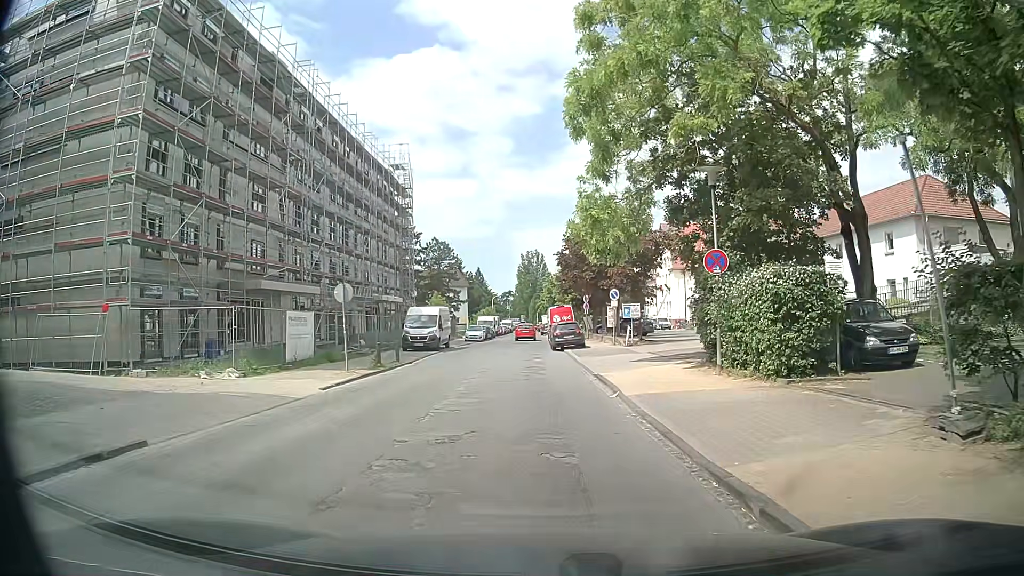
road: residential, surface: asphalt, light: Day
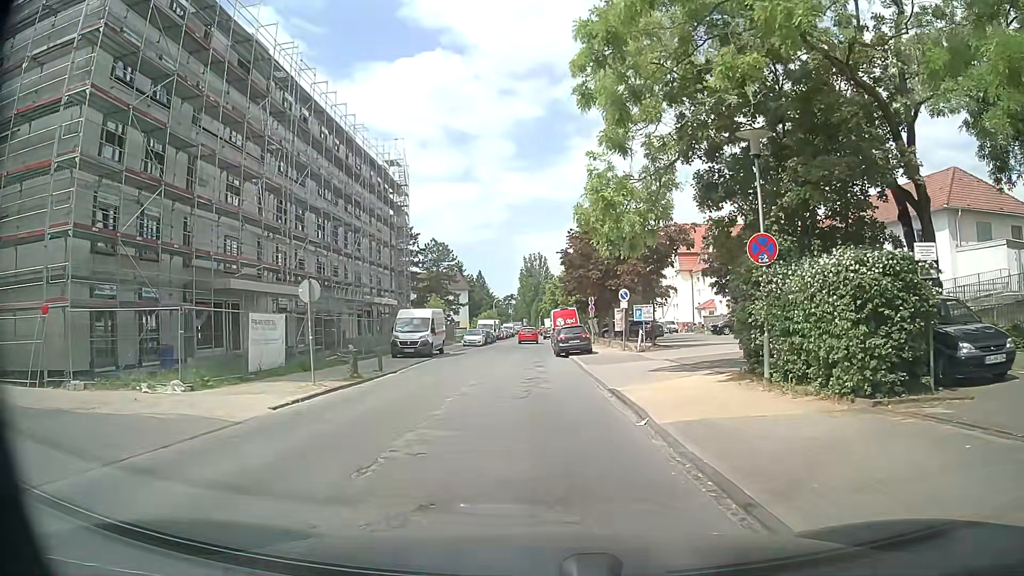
(+0.1, +3.3) m; +1°
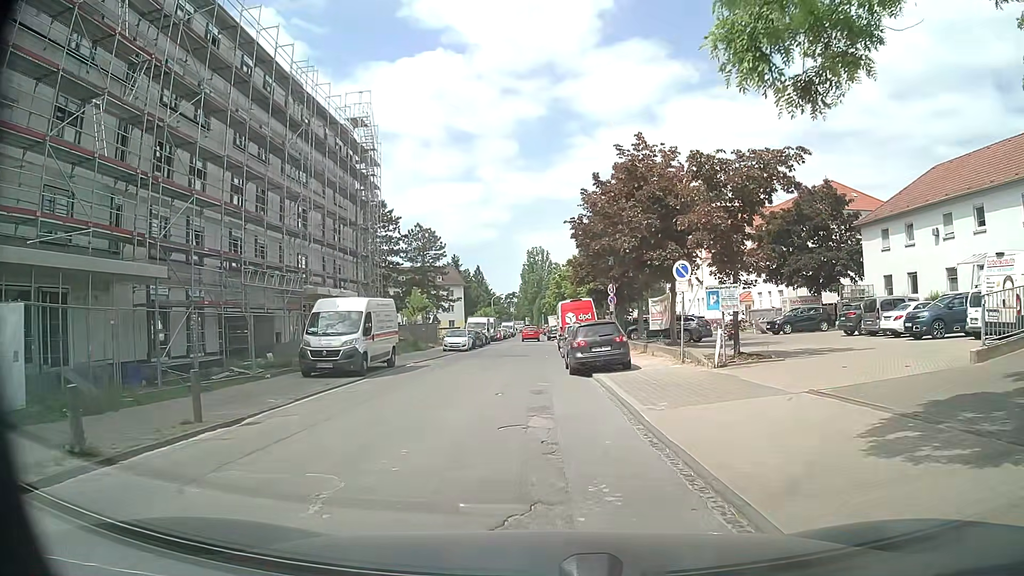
(-0.3, +13.4) m; -1°
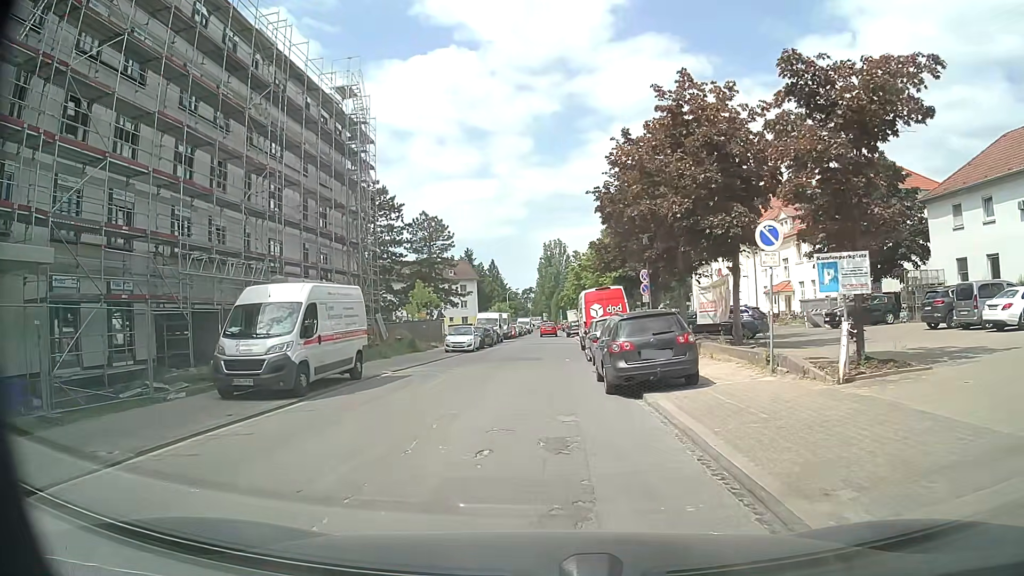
(-0.1, +6.7) m; -2°
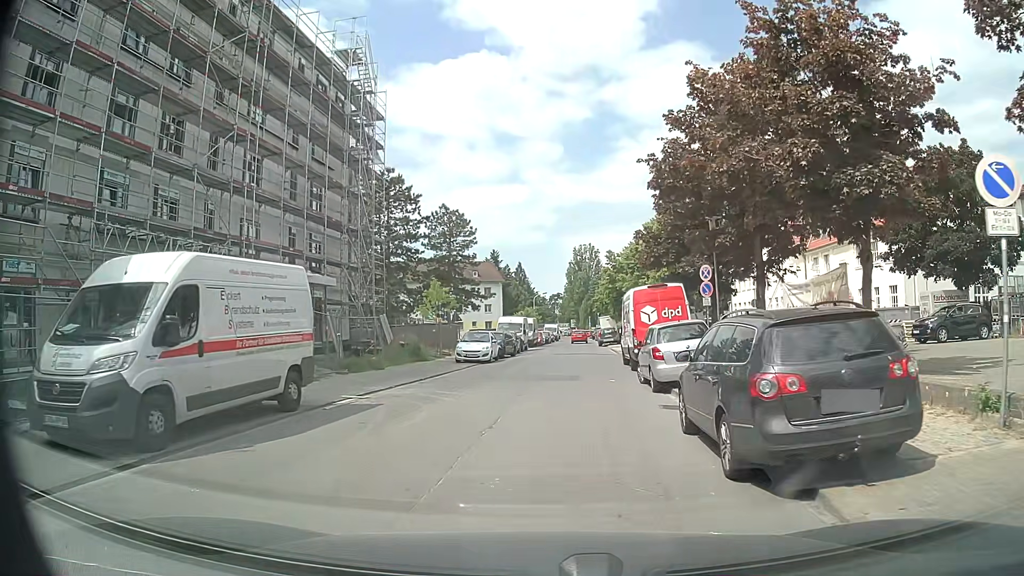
(-0.2, +6.8) m; -3°
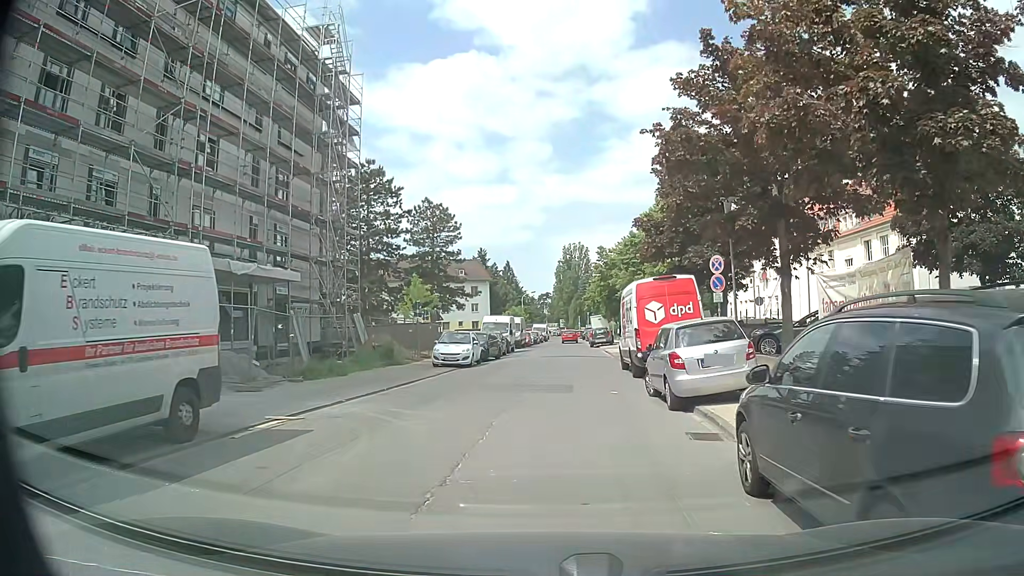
(+0.1, +3.4) m; +2°
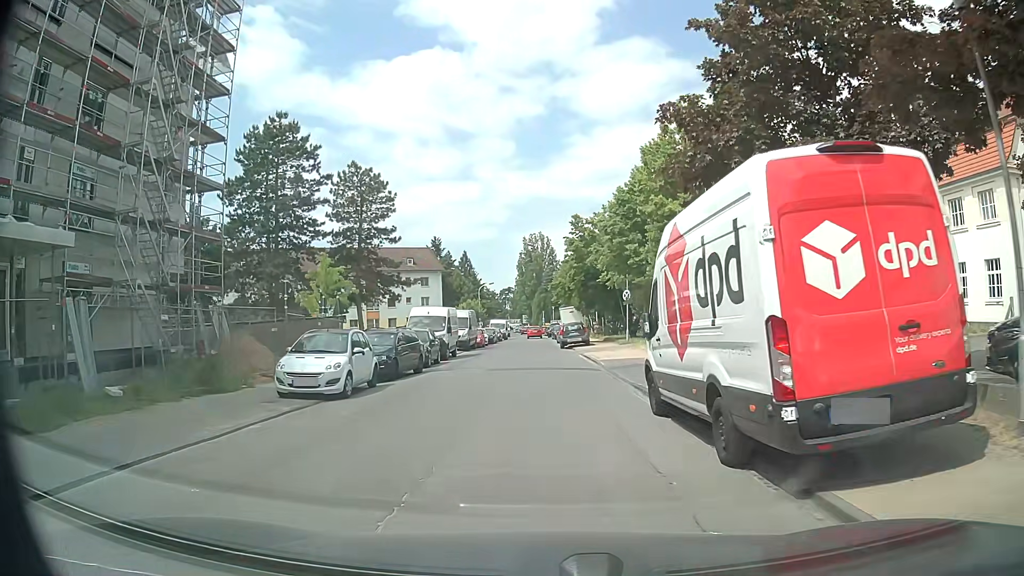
(+0.4, +13.4) m; +3°
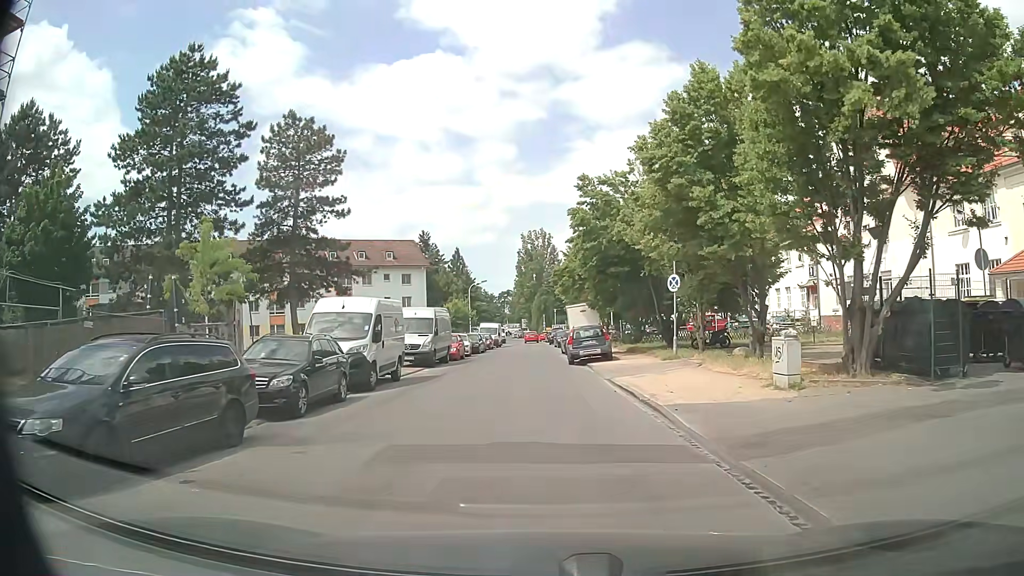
(0.0, +13.7) m; -1°
(0, +10) (0, +20) (0, +30) (0, +40) (0, +50) (0, +60) (0, +70) (0, +80) (0, +90) (-1, +100) m
